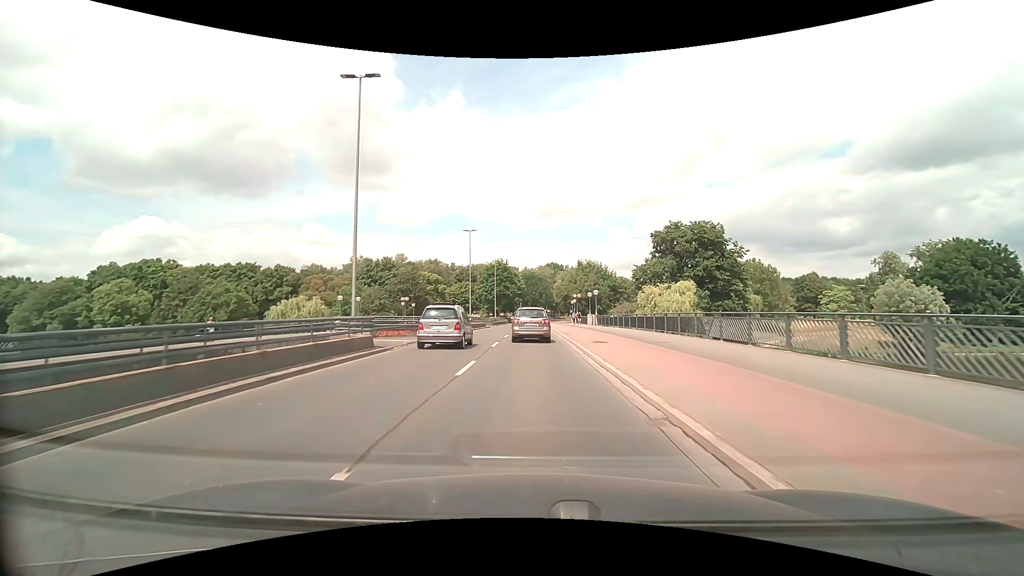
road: primary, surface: asphalt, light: Day
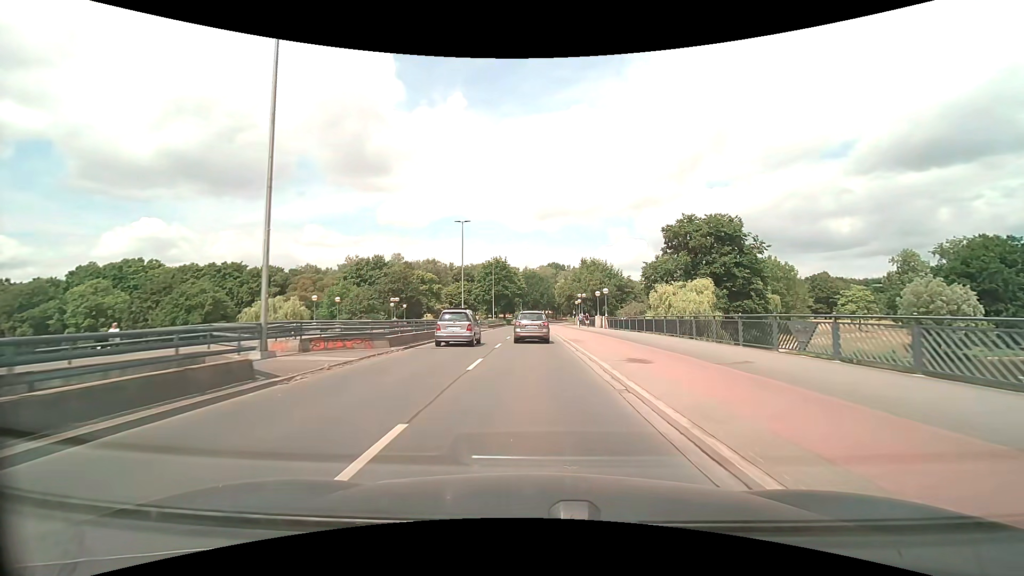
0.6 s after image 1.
(0.0, +7.3) m; 0°
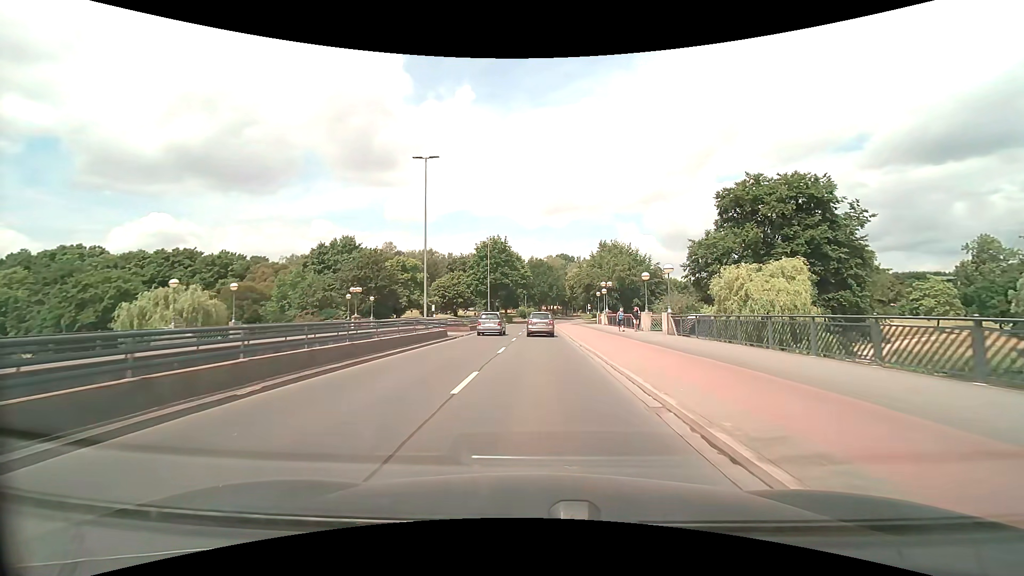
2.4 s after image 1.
(-0.2, +21.8) m; -1°
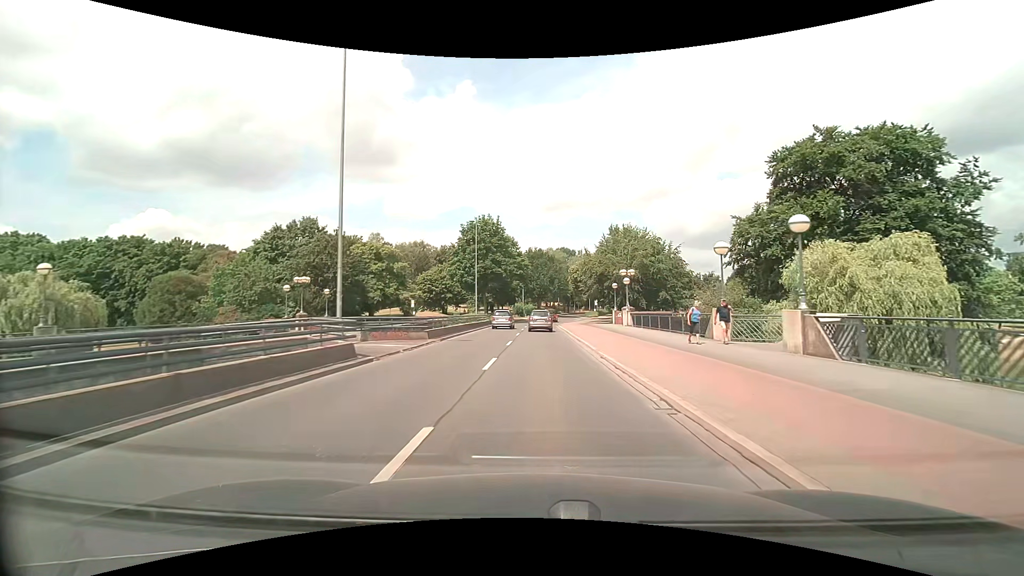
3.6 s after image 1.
(0.0, +14.6) m; 0°
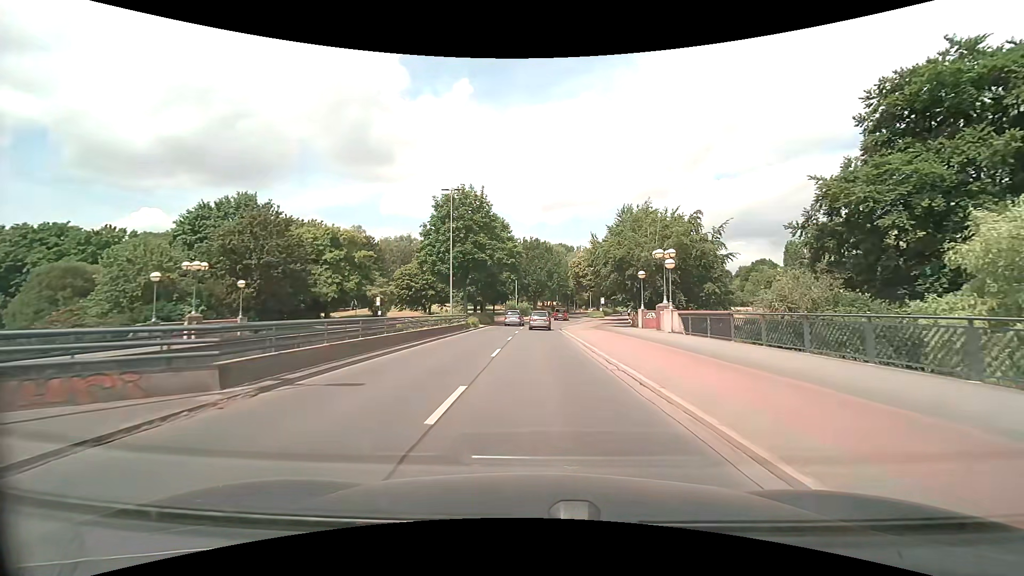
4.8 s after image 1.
(0.0, +15.1) m; 0°
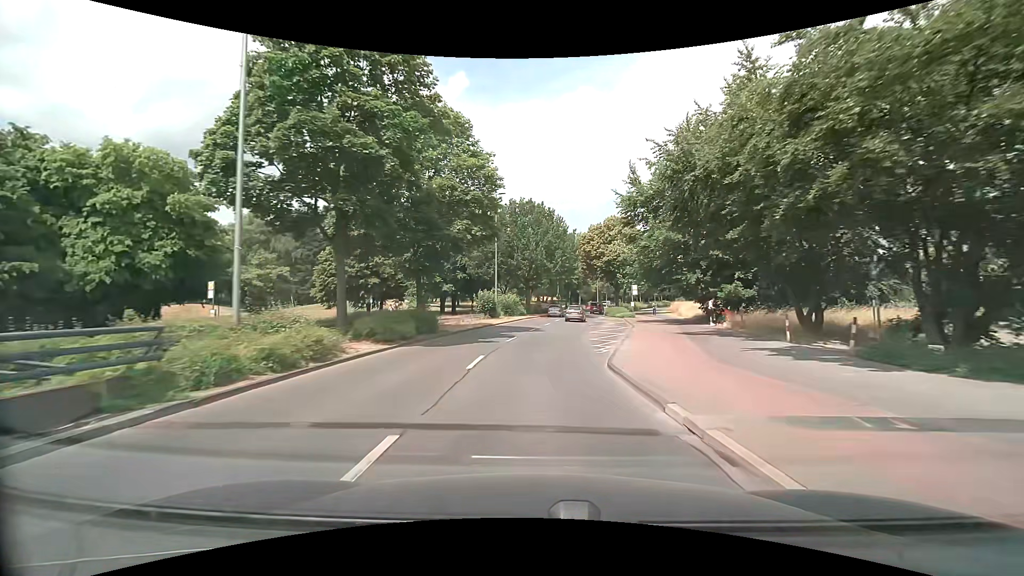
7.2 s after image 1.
(+0.2, +30.9) m; +1°
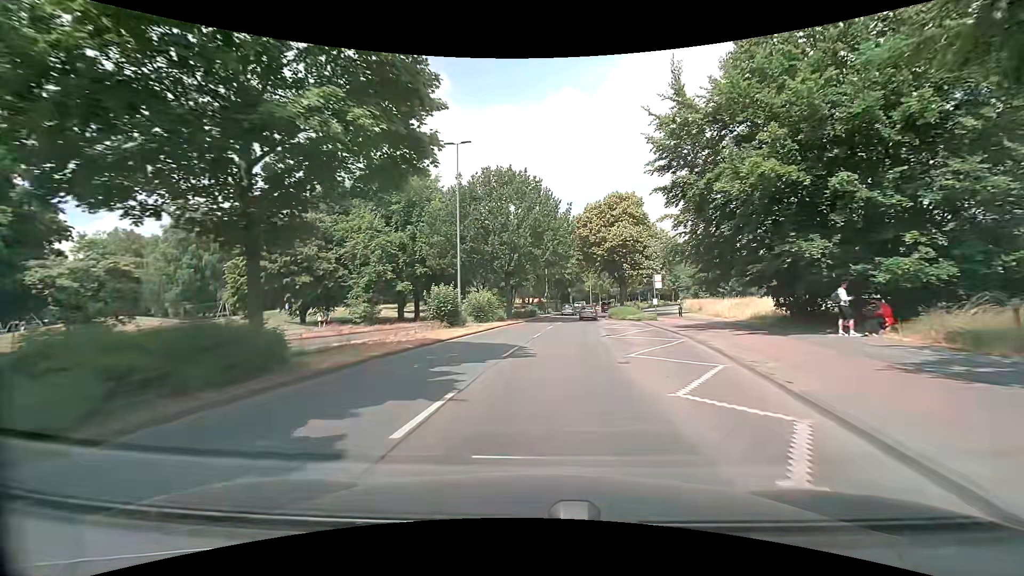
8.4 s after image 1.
(+0.2, +15.5) m; +2°
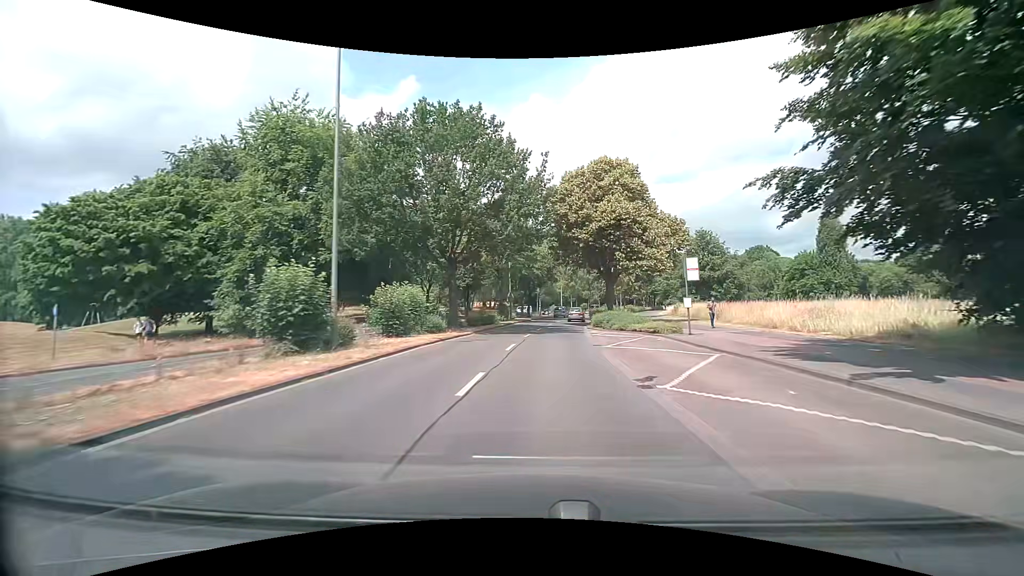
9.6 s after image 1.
(+0.4, +15.3) m; +3°
(0, +10) (+1, +20) (+2, +30) (+3, +40) (+4, +50) (+5, +60) (+7, +70) (+9, +79) (+12, +89) (+14, +99) m
